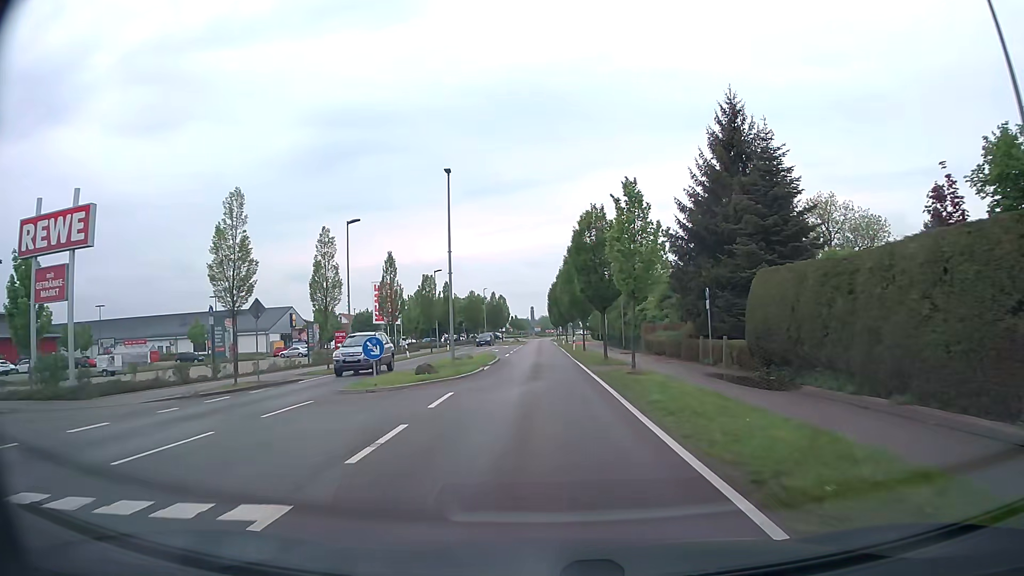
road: tertiary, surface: asphalt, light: Day
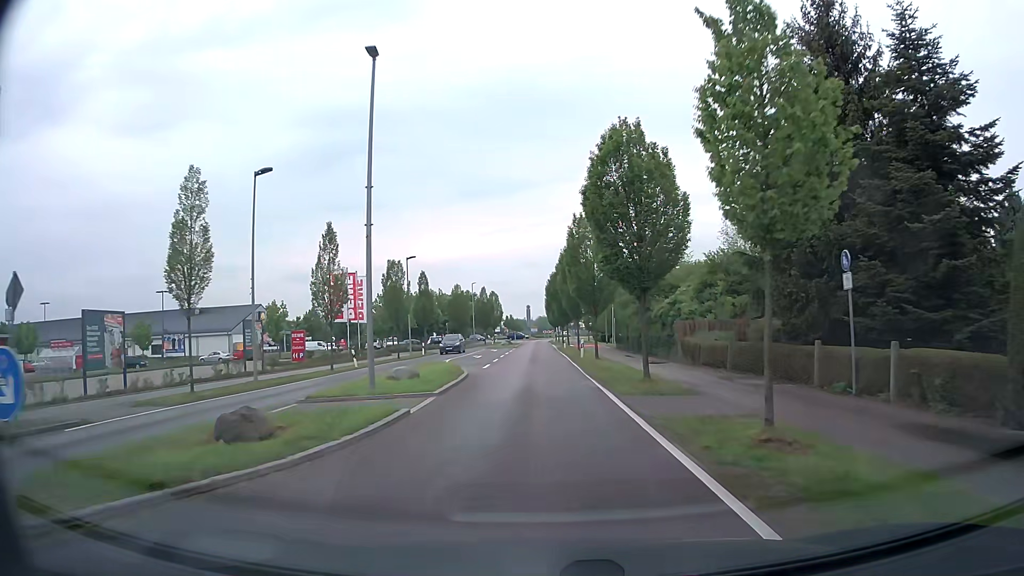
(+0.1, +13.0) m; +1°
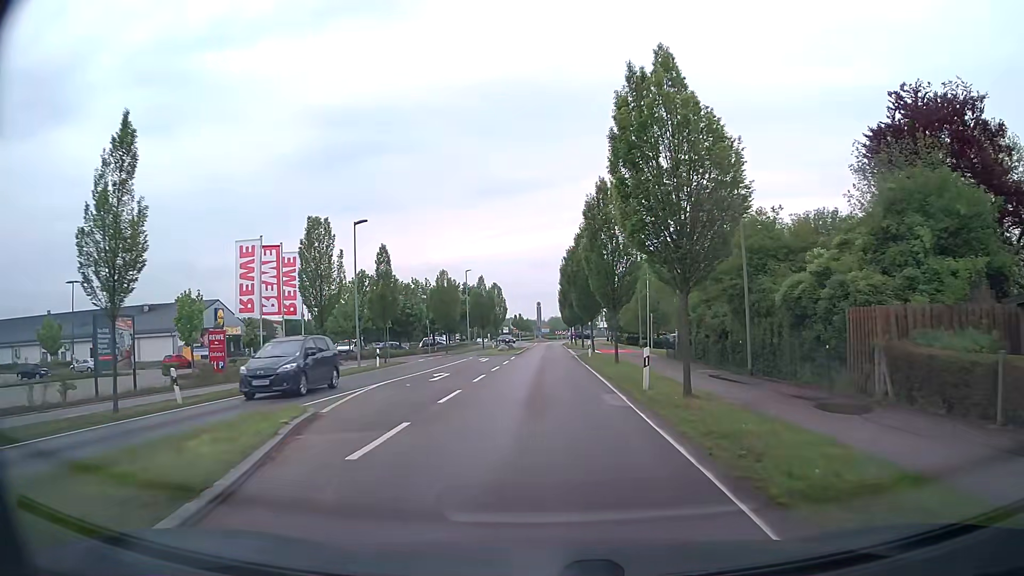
(-0.1, +19.1) m; -2°
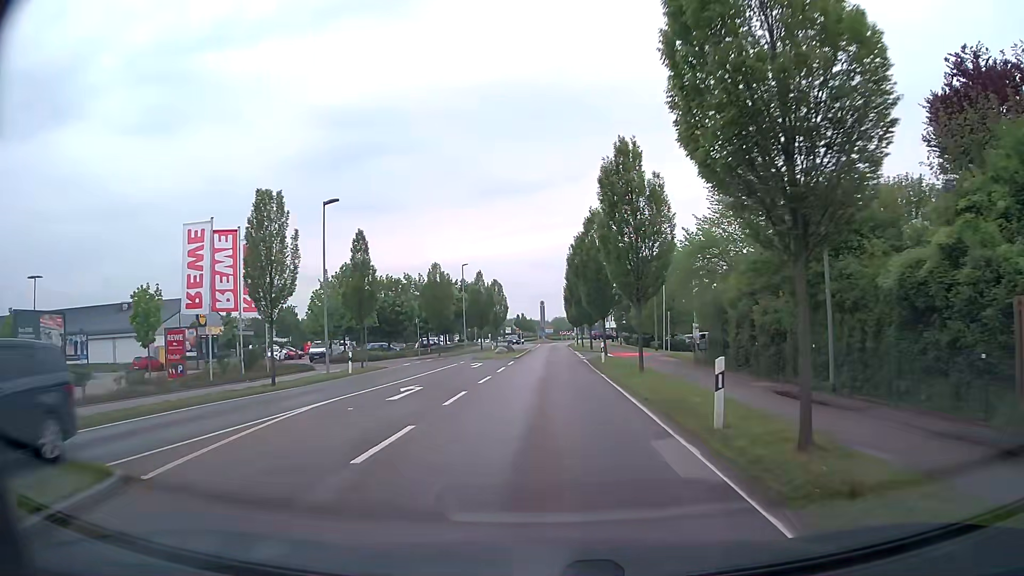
(0.0, +6.3) m; 0°
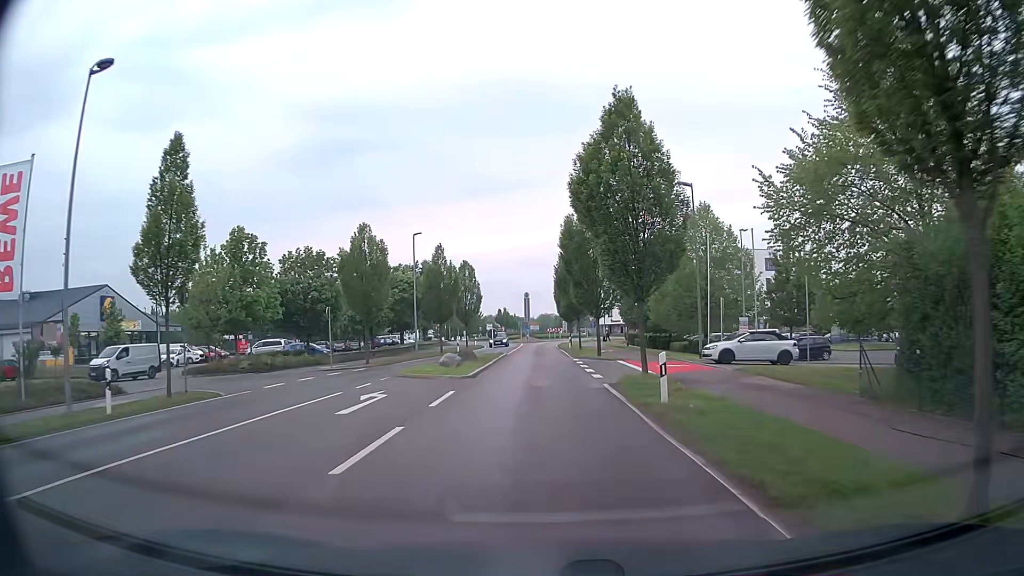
(+0.1, +18.5) m; +1°
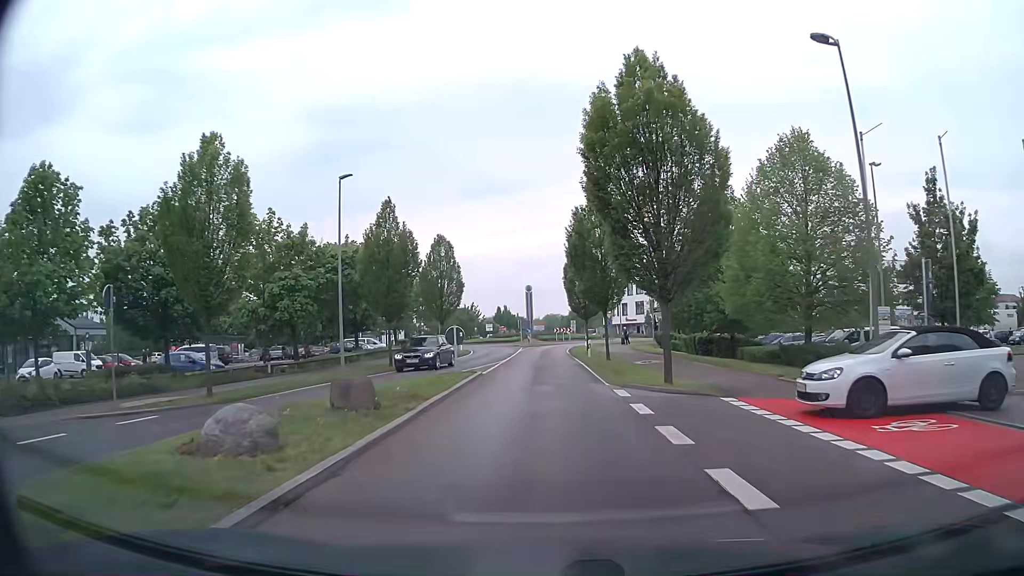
(0.0, +18.0) m; 0°
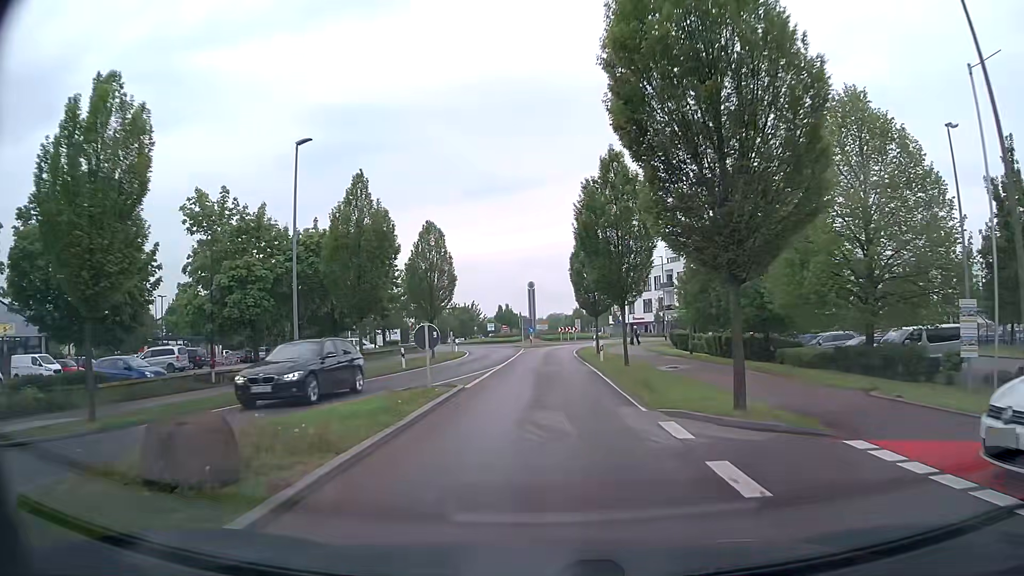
(0.0, +5.7) m; 0°
